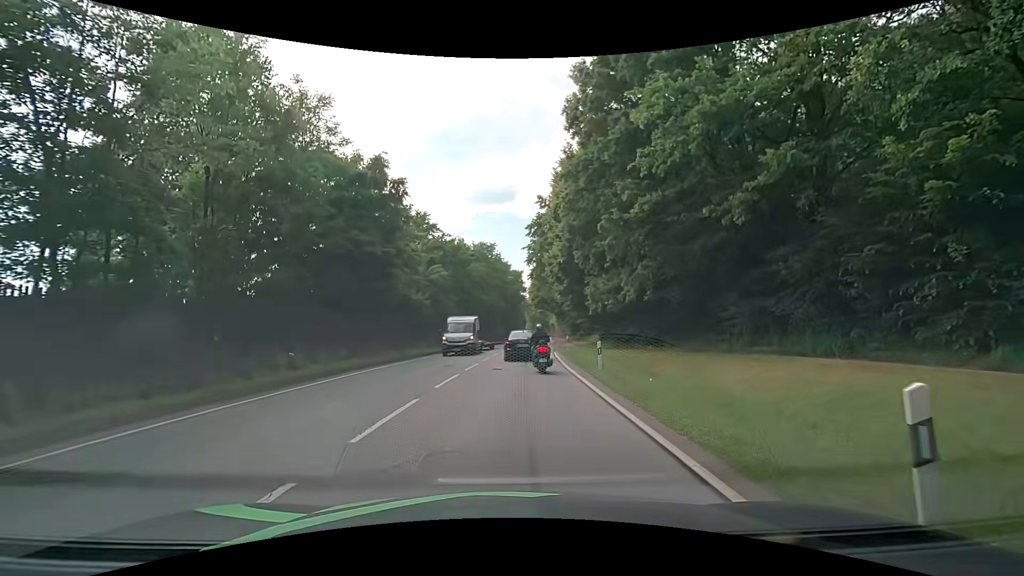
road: primary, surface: asphalt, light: Day
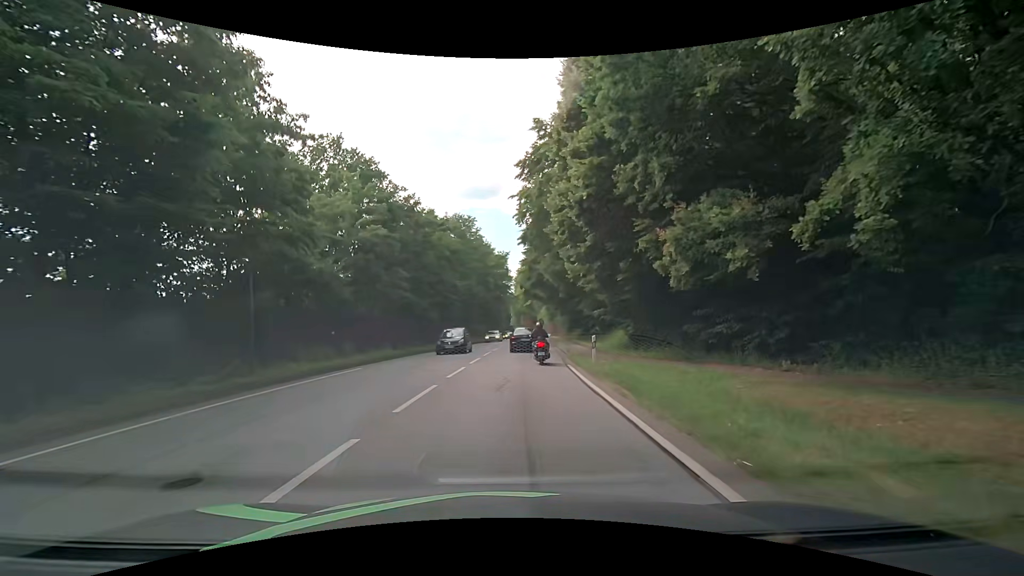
(0.0, +16.1) m; +1°
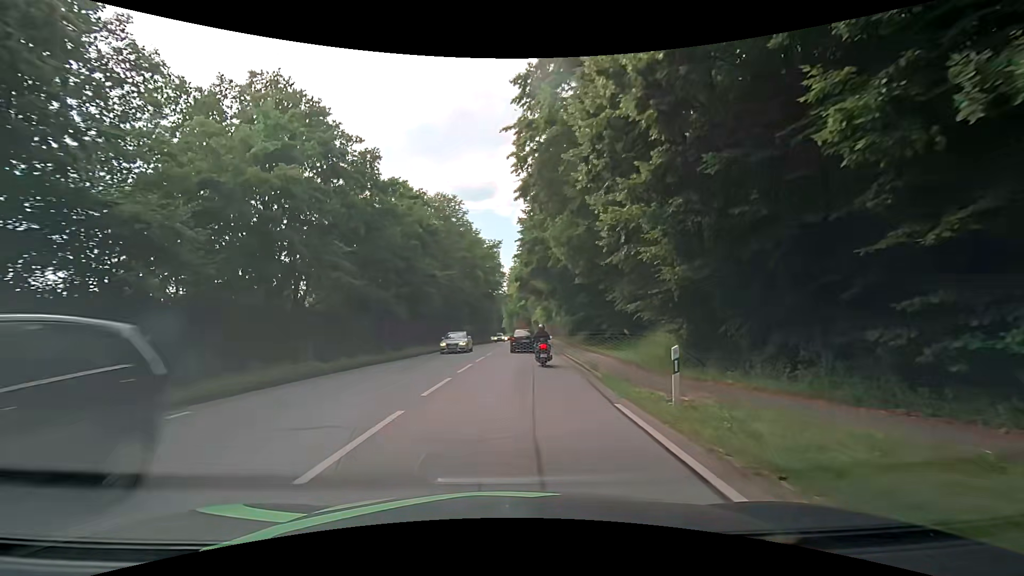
(+0.1, +9.9) m; +2°
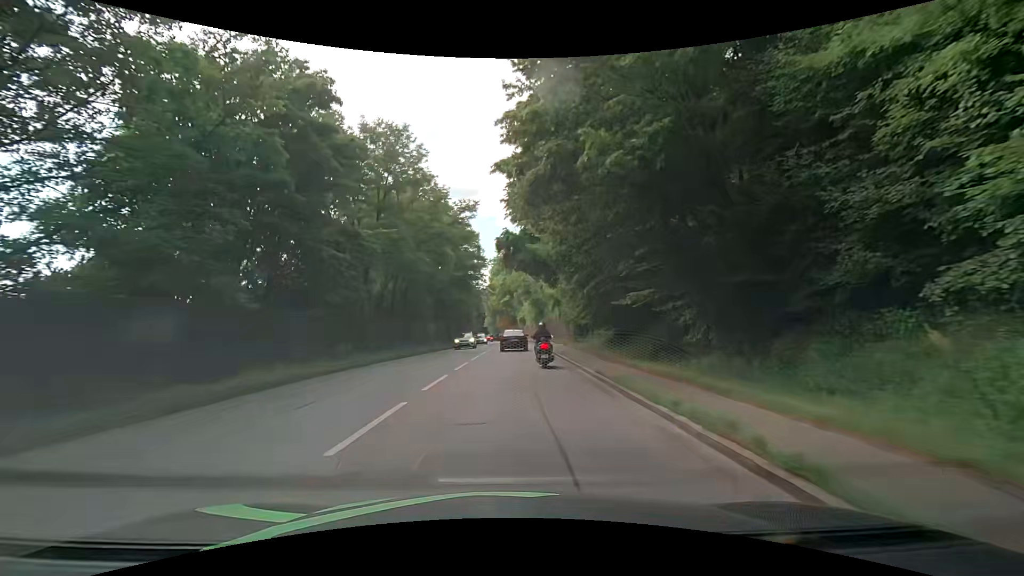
(0.0, +17.3) m; +1°
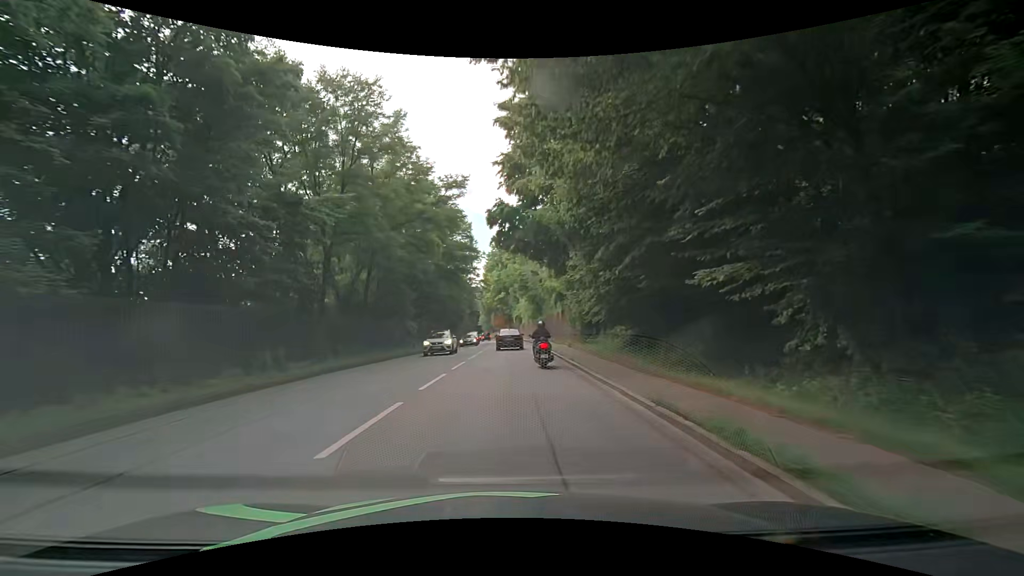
(0.0, +6.1) m; 0°
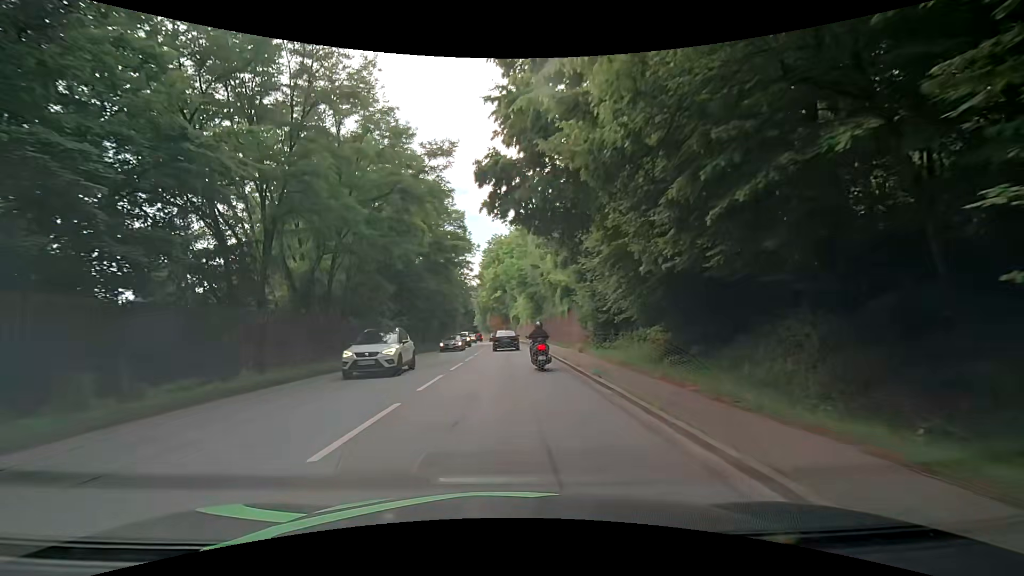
(+0.1, +6.2) m; +1°
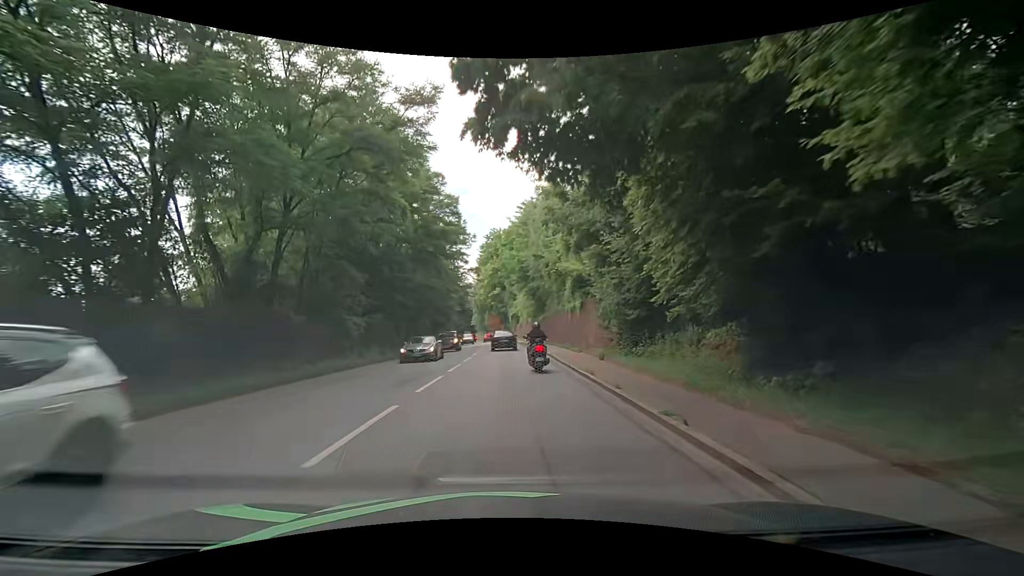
(0.0, +6.2) m; +2°
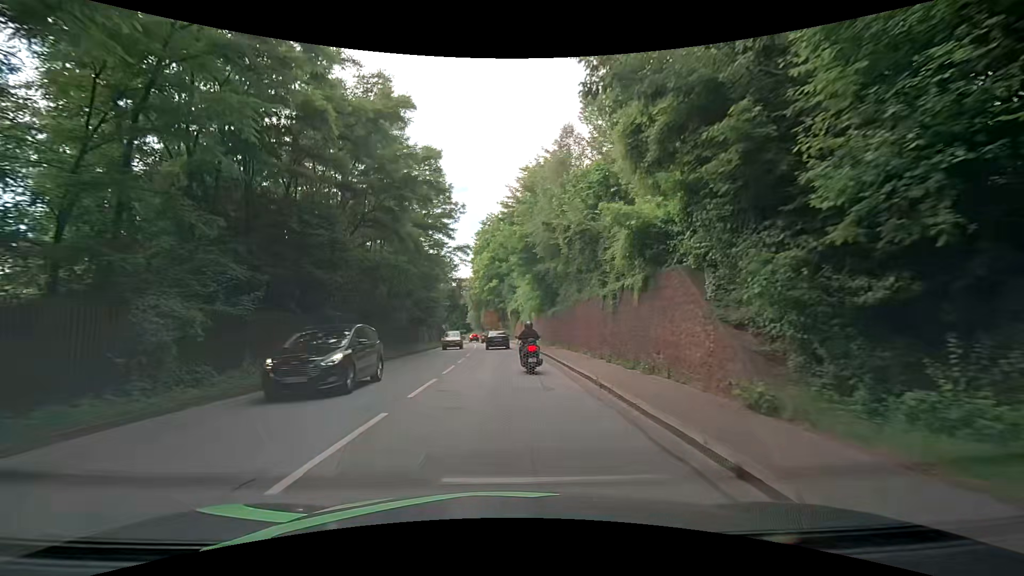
(-0.2, +12.8) m; -1°
(0, +10) (0, +20) (0, +30) (0, +40) (-1, +50) (-1, +60) (-2, +70) (-3, +80) (-4, +90) (-6, +100) m
